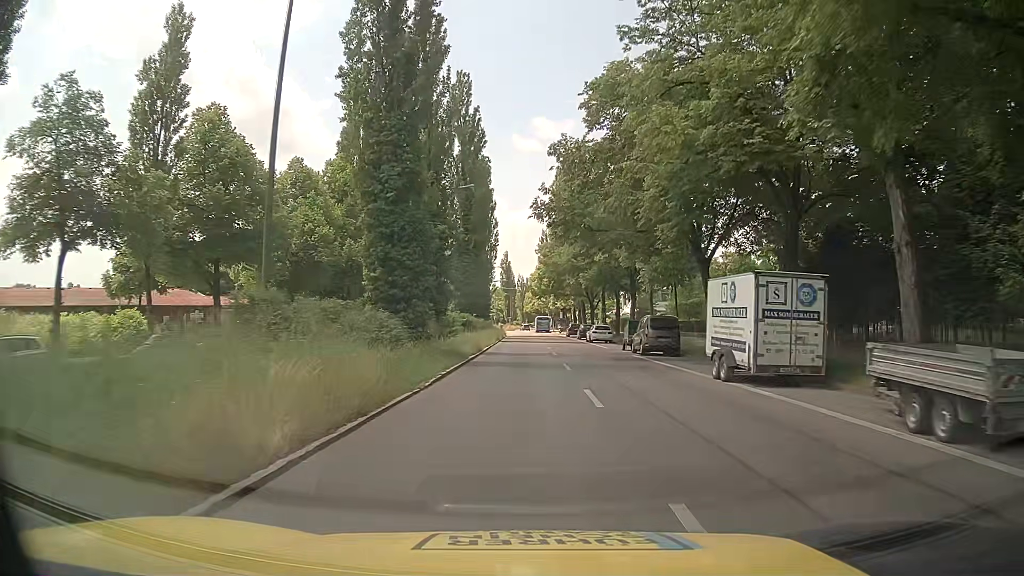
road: secondary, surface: asphalt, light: Day
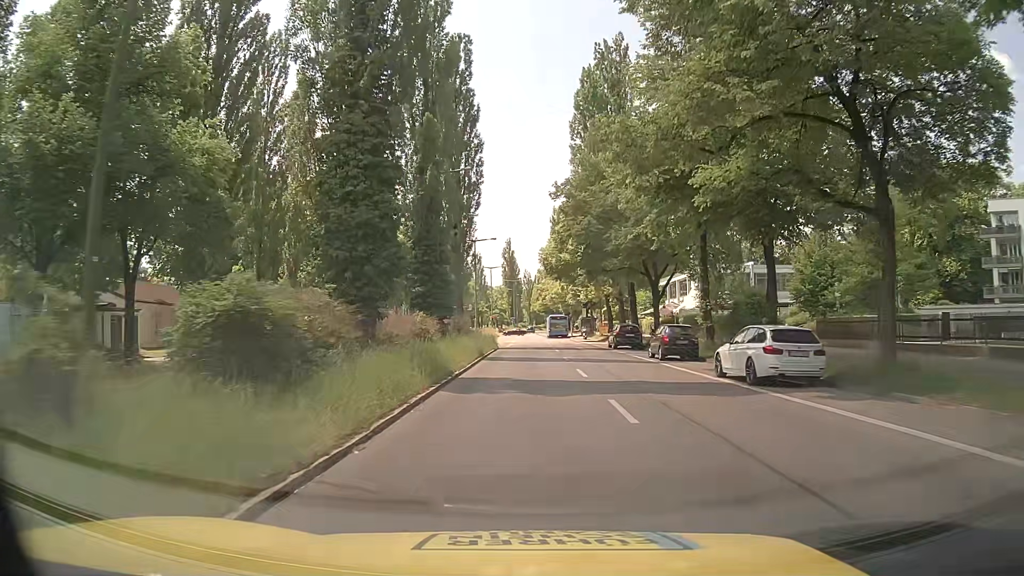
(+0.3, +37.6) m; 0°
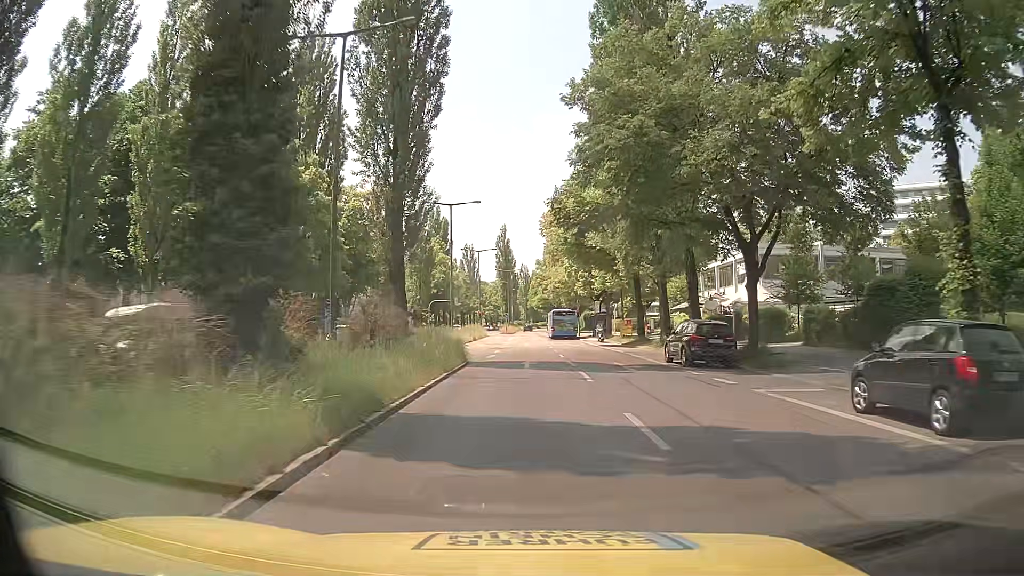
(-0.1, +20.1) m; -1°
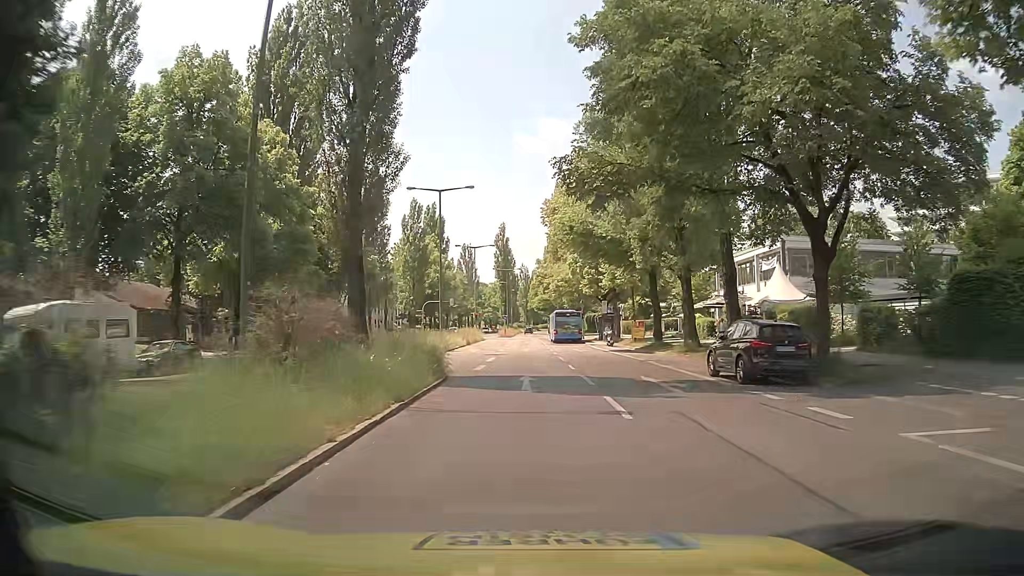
(+0.1, +6.3) m; +1°
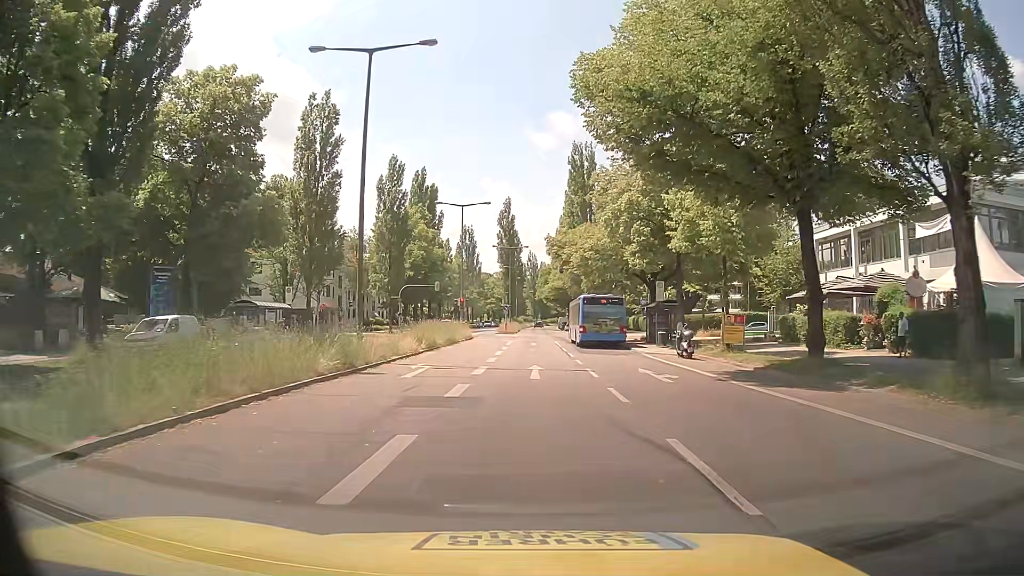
(-0.3, +22.9) m; -1°
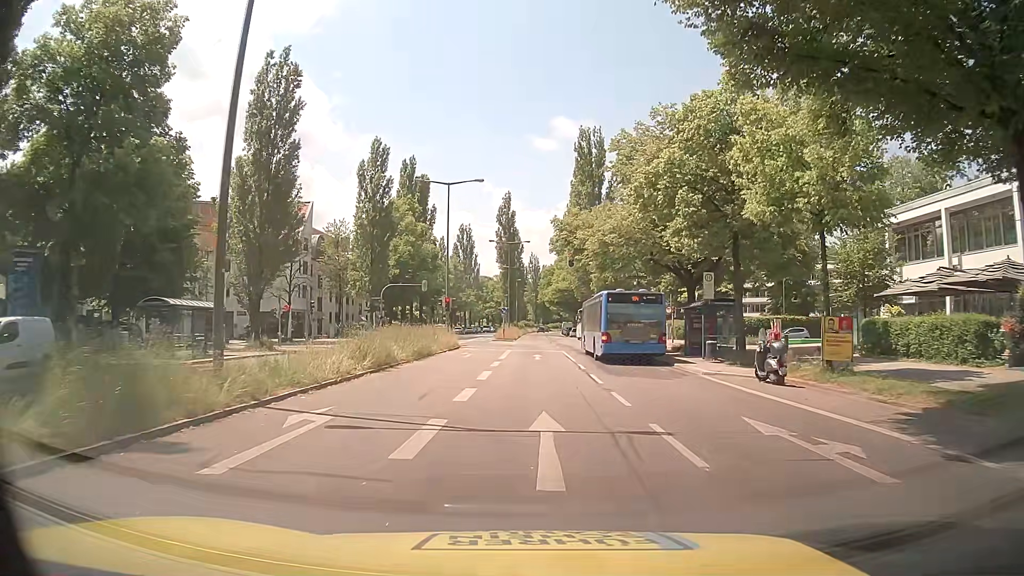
(-0.1, +10.2) m; 0°
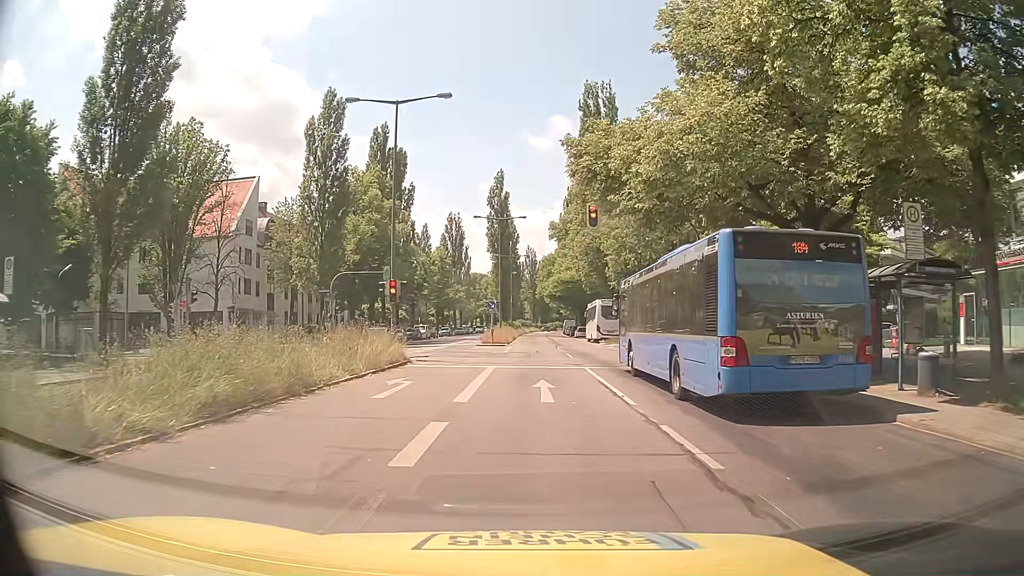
(0.0, +16.0) m; 0°
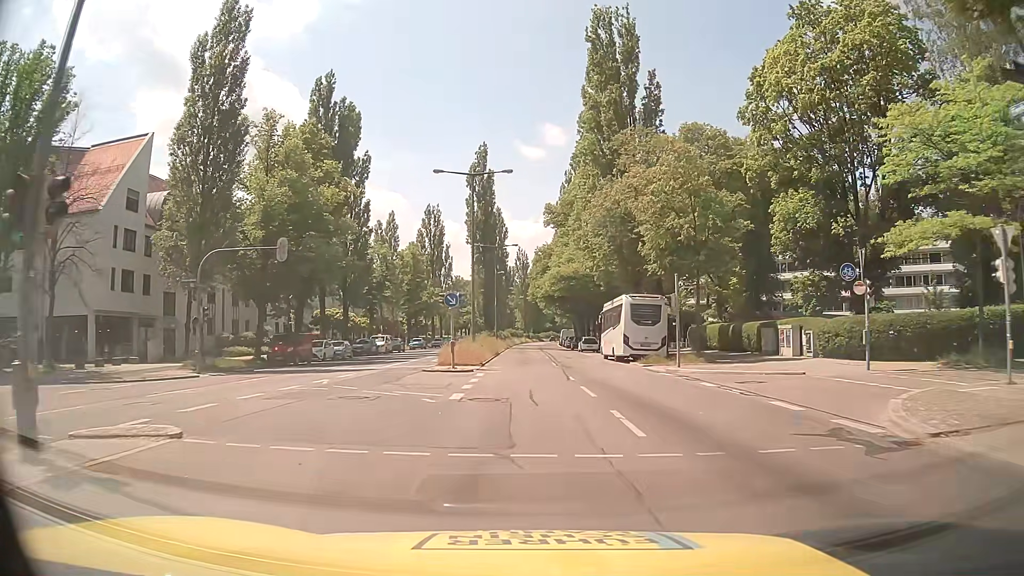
(+0.4, +20.9) m; +2°
(0, +10) (0, +20) (0, +30) (-1, +40) (-1, +50) (-1, +60) (-1, +70) (-1, +80) (-1, +90) (-1, +100) m
